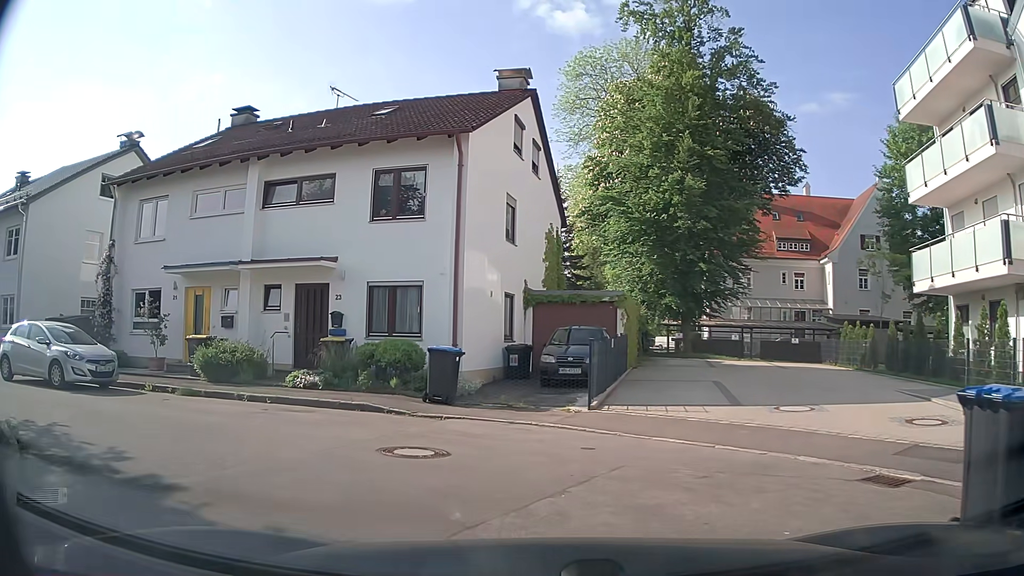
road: residential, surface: paved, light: Day
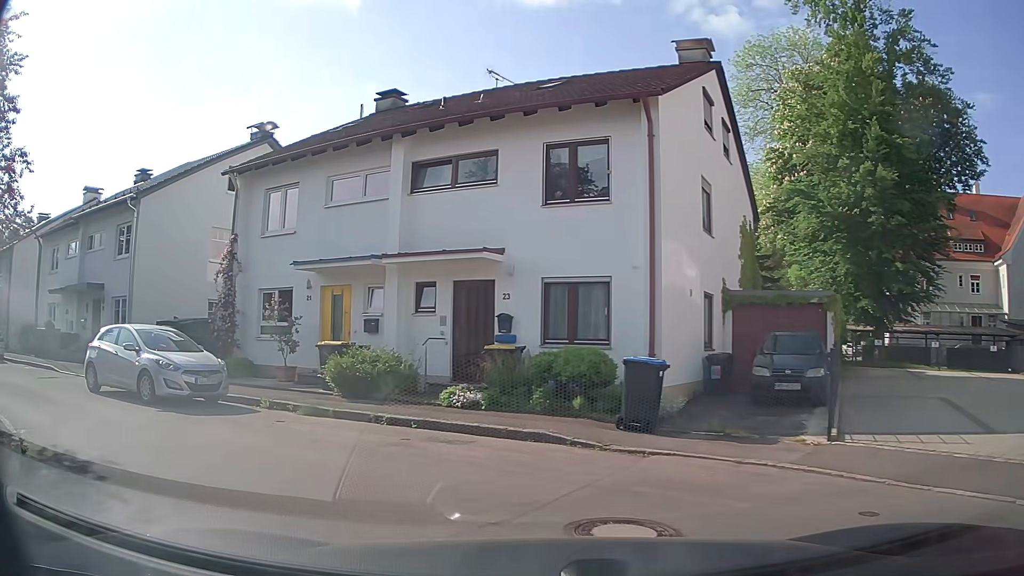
(-0.4, +2.9) m; -15°
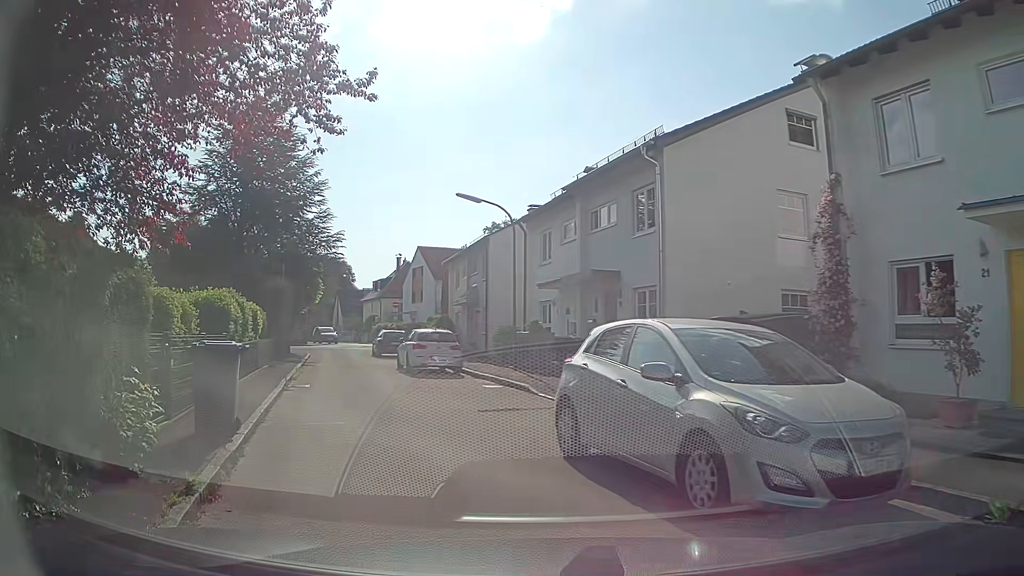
(-3.3, +7.2) m; -47°
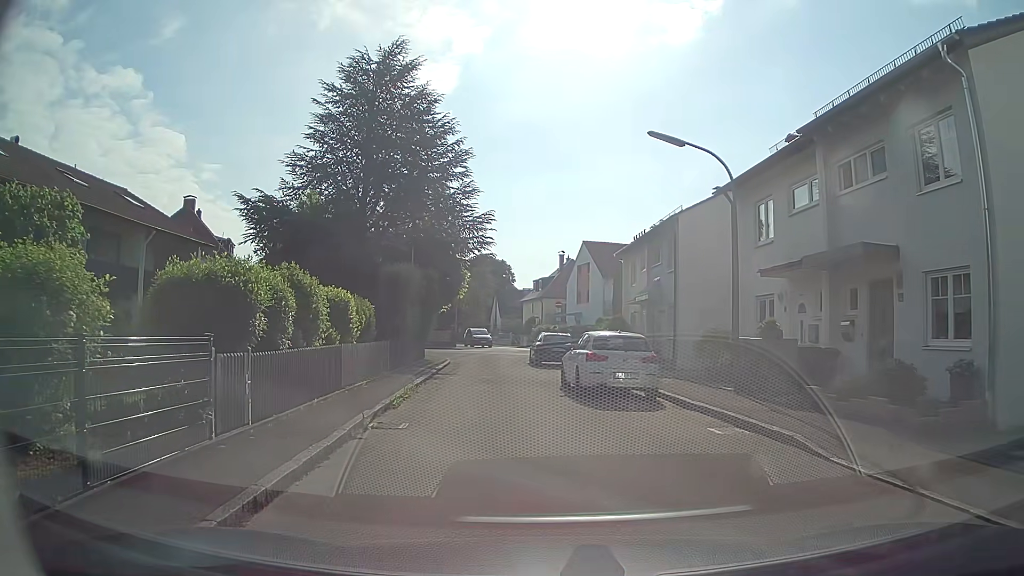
(-1.1, +7.2) m; -15°
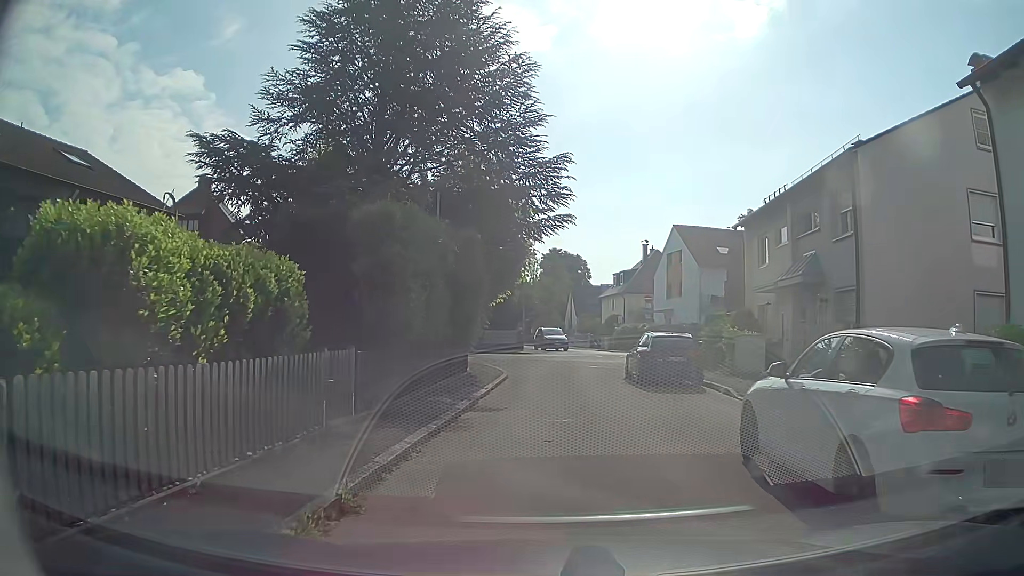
(-0.5, +10.3) m; -6°
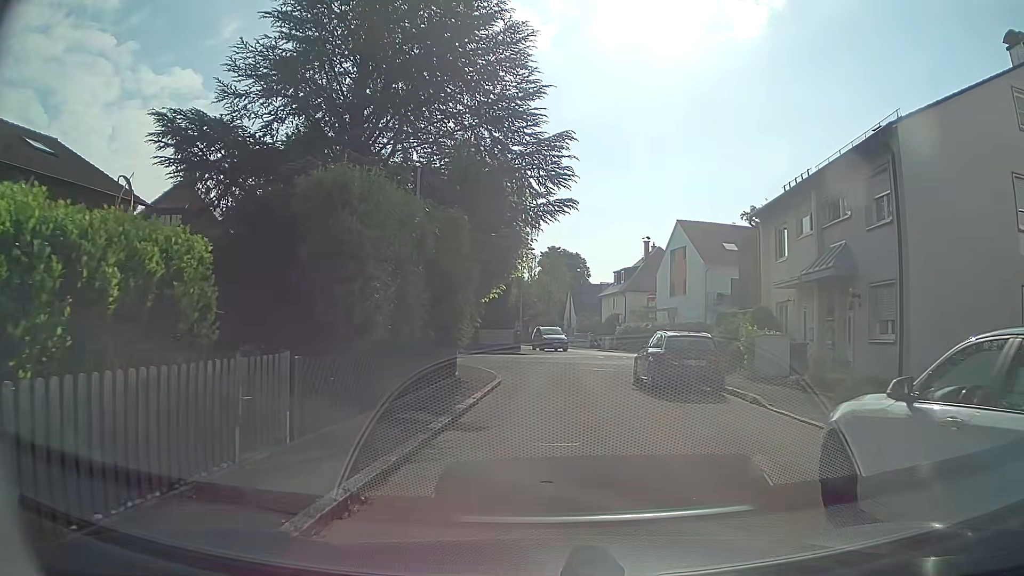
(0.0, +2.3) m; +1°
